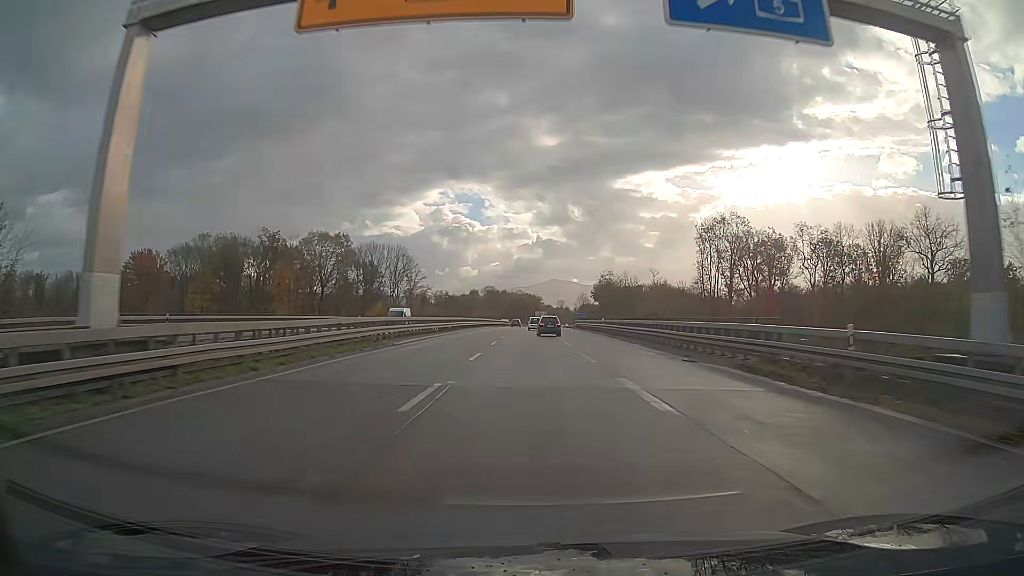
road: trunk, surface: asphalt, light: Day
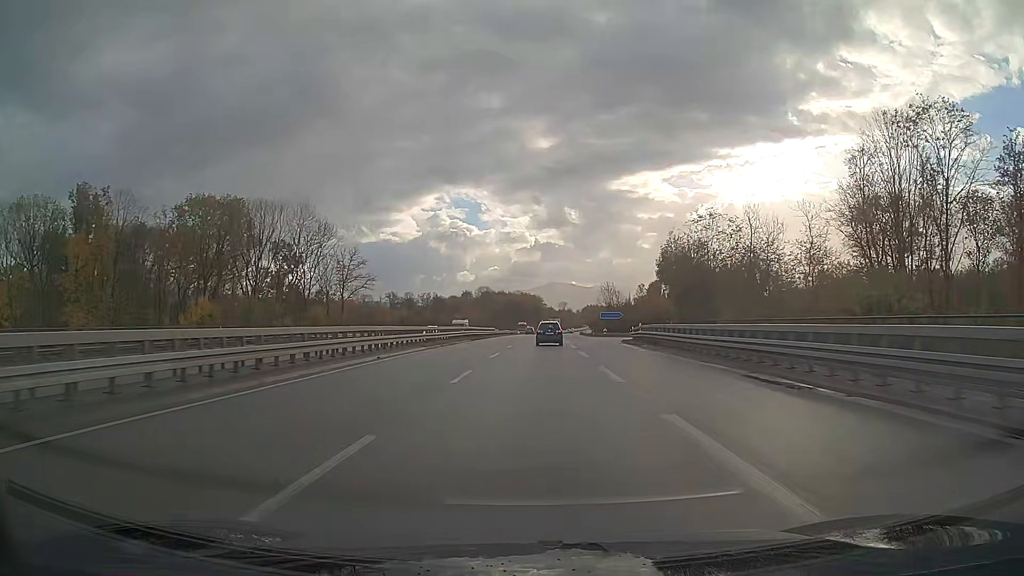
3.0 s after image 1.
(0.0, +64.6) m; 0°
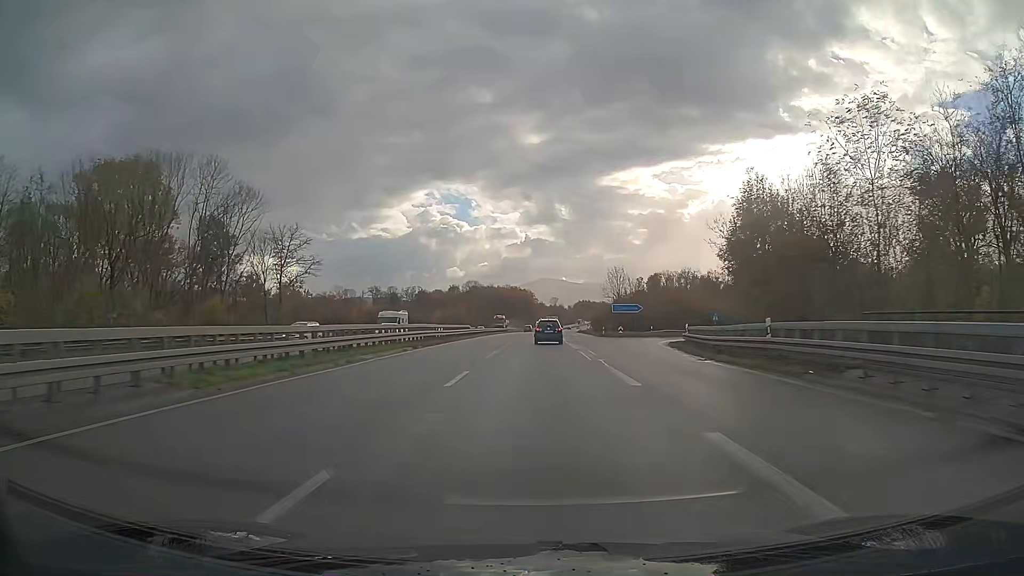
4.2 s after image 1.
(+0.2, +25.5) m; +1°
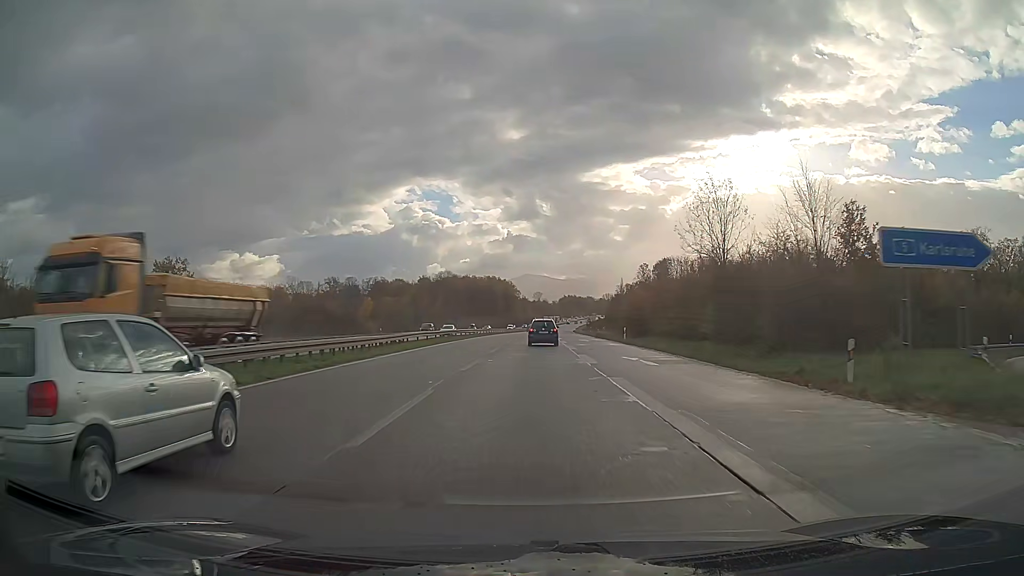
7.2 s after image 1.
(+0.9, +63.0) m; +1°
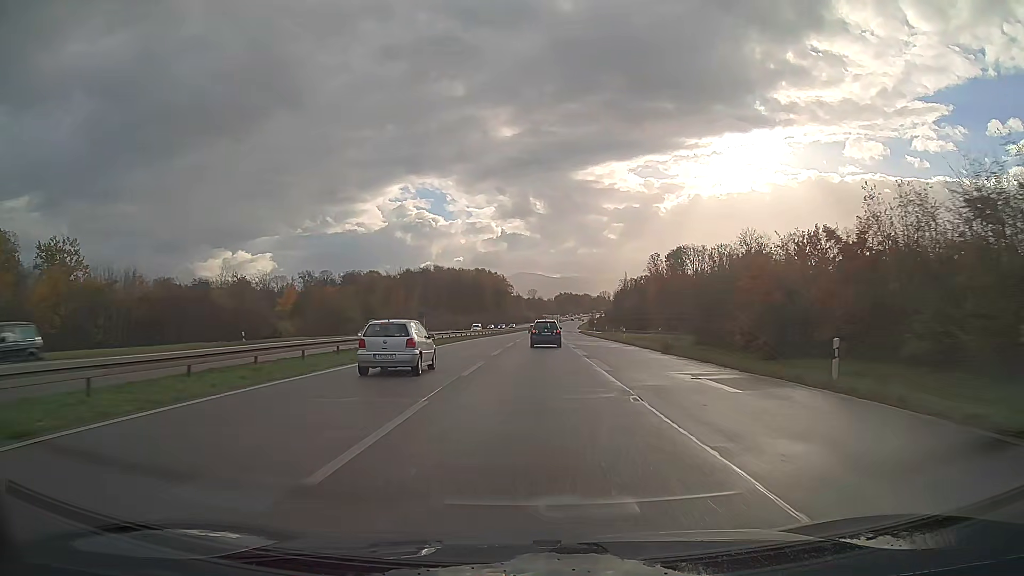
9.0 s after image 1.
(+0.2, +38.1) m; +1°
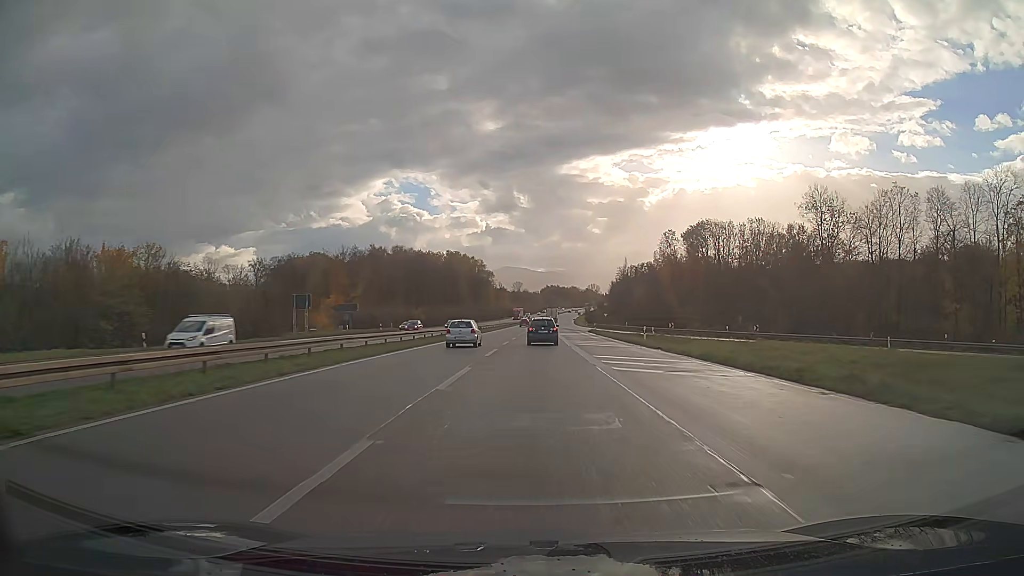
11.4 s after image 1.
(+0.5, +50.4) m; +1°
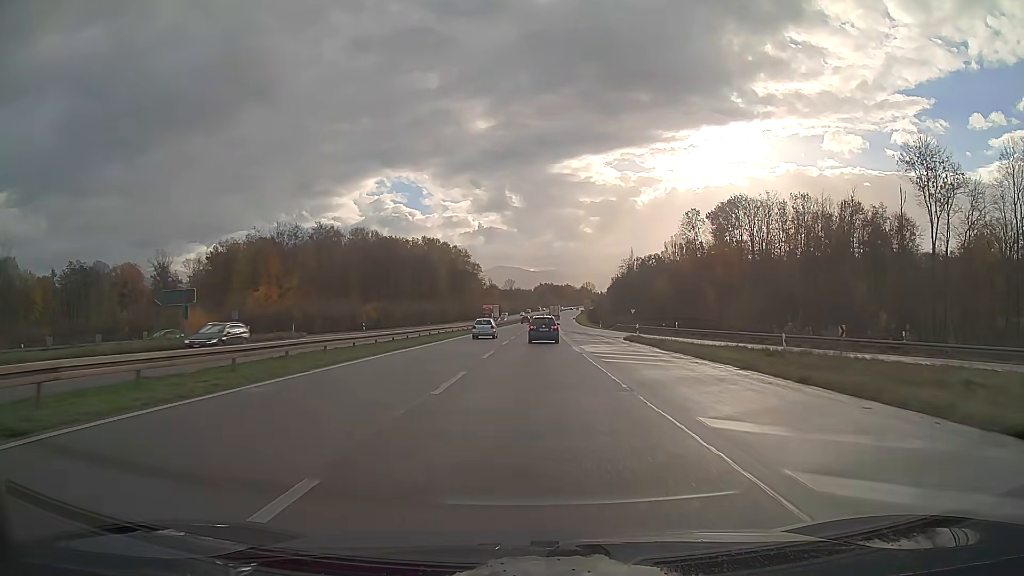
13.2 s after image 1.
(+0.2, +38.0) m; +1°
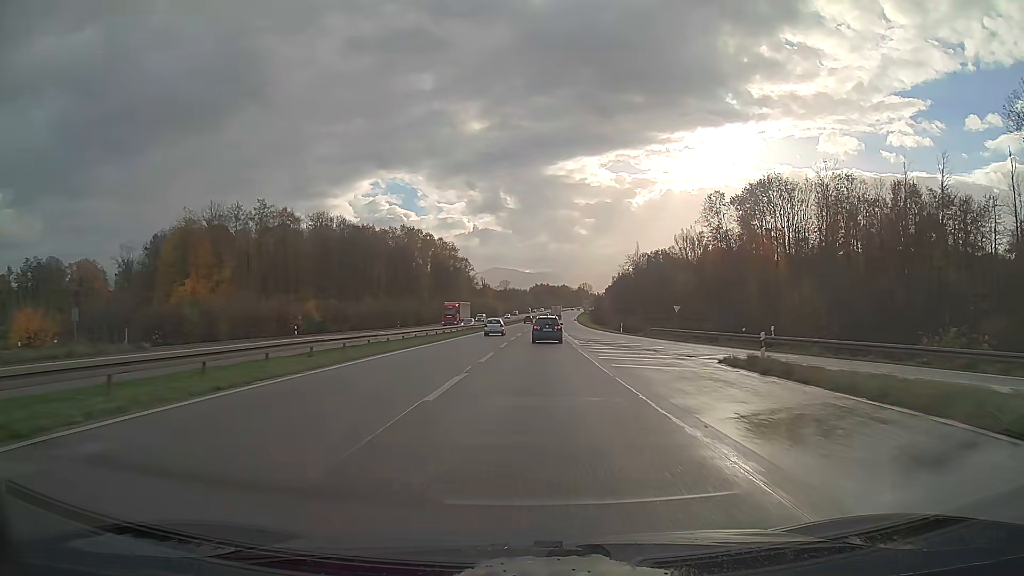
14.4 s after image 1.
(+0.1, +25.6) m; 0°
